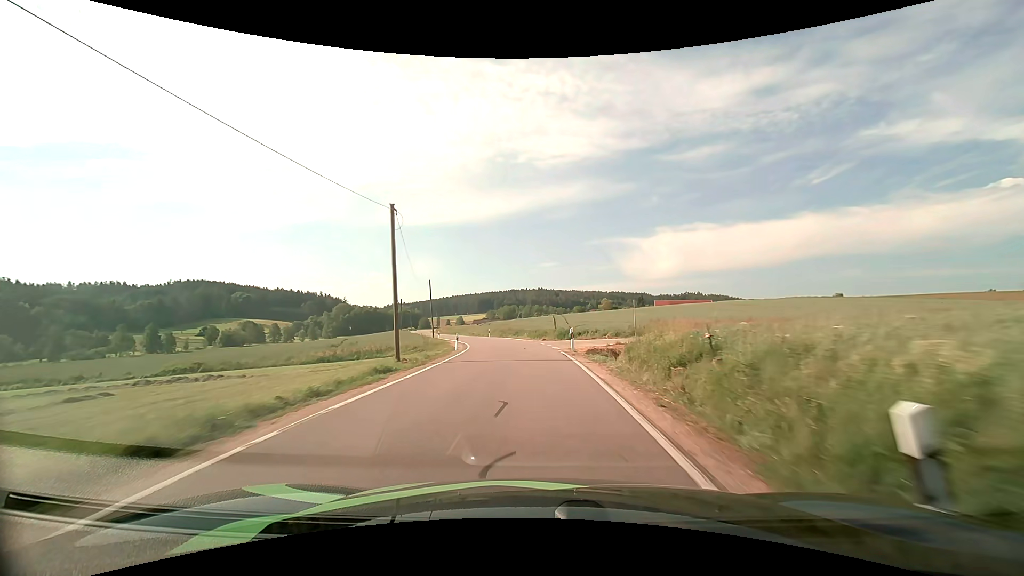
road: tertiary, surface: asphalt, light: Day
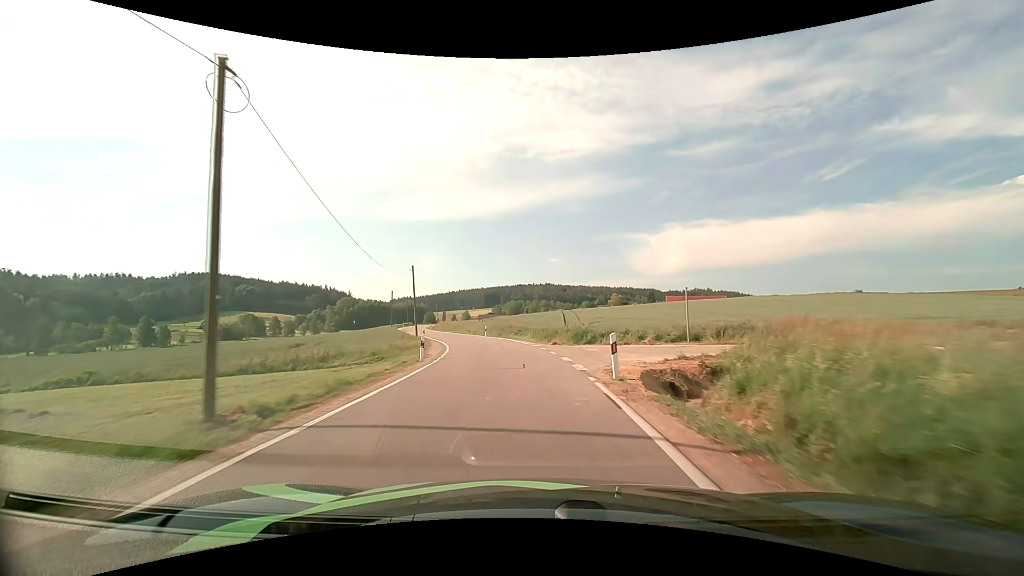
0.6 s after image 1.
(-0.1, +10.3) m; -1°
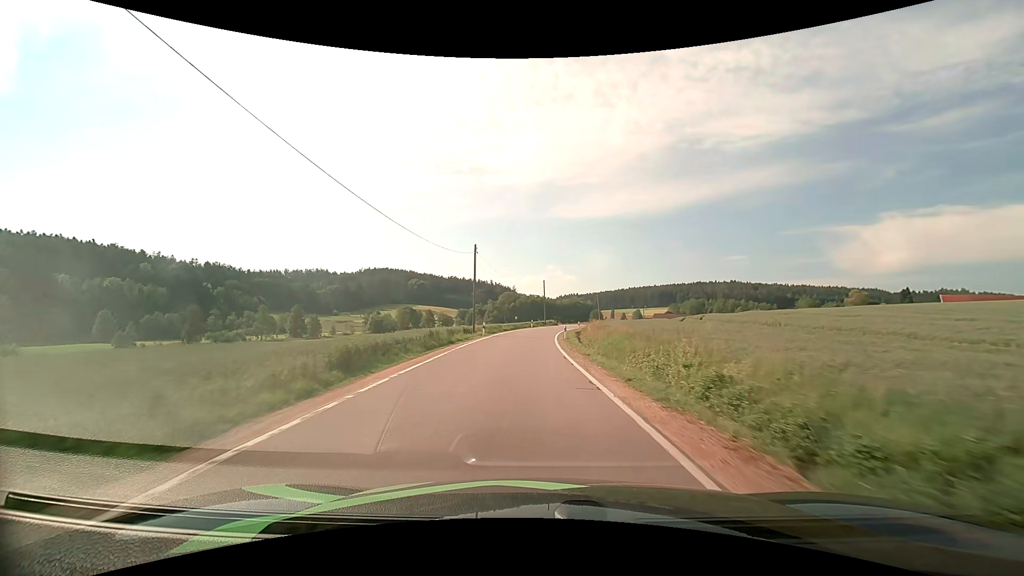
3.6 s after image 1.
(-7.9, +50.3) m; -19°
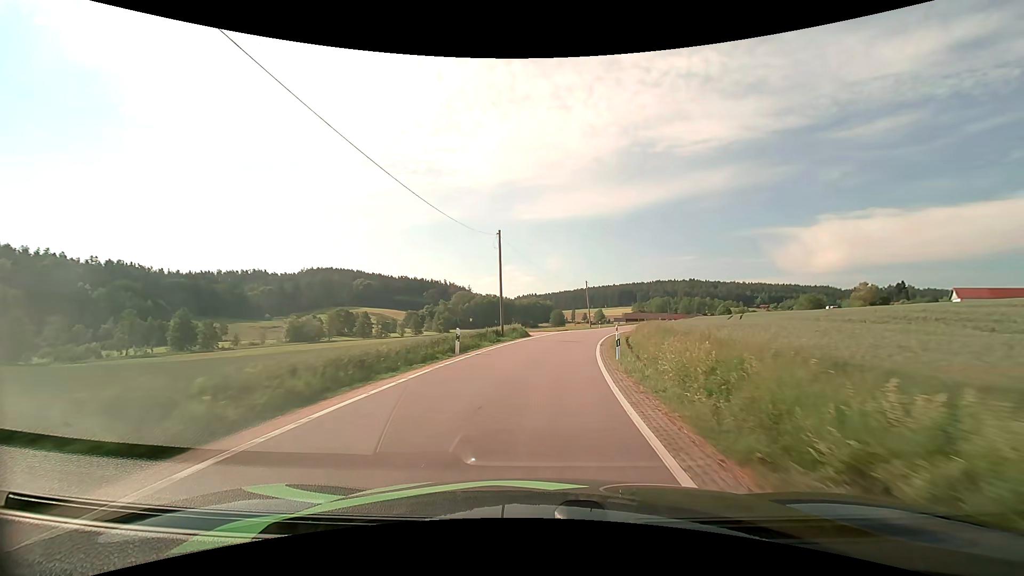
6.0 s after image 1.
(+0.1, +42.8) m; +4°
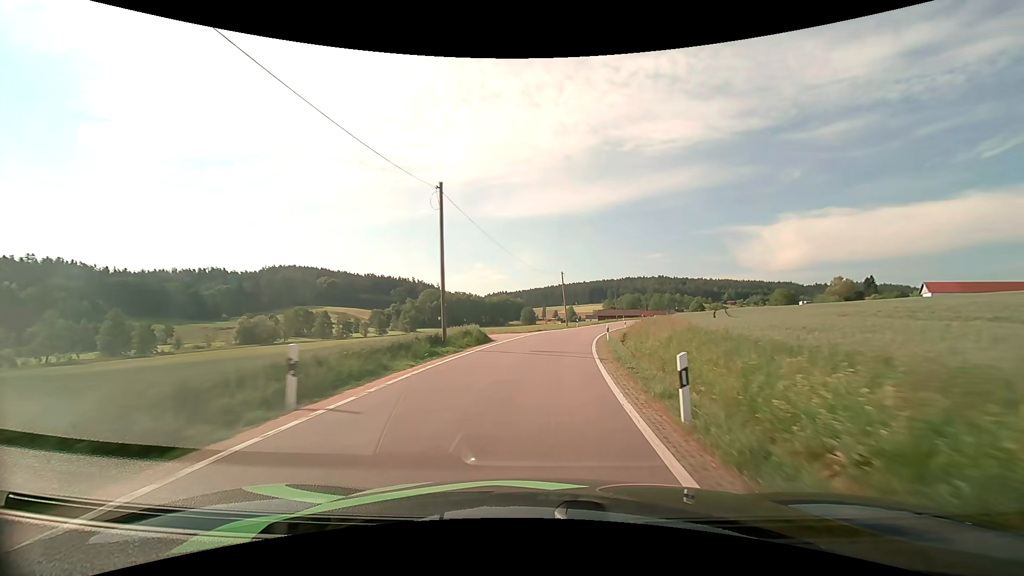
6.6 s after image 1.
(+0.3, +10.5) m; +4°
